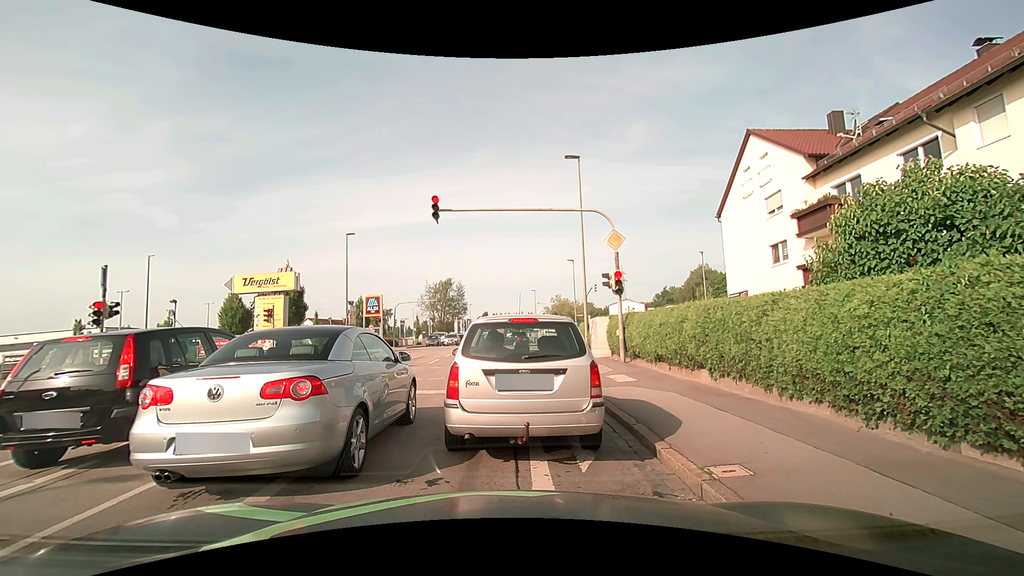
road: tertiary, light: Day
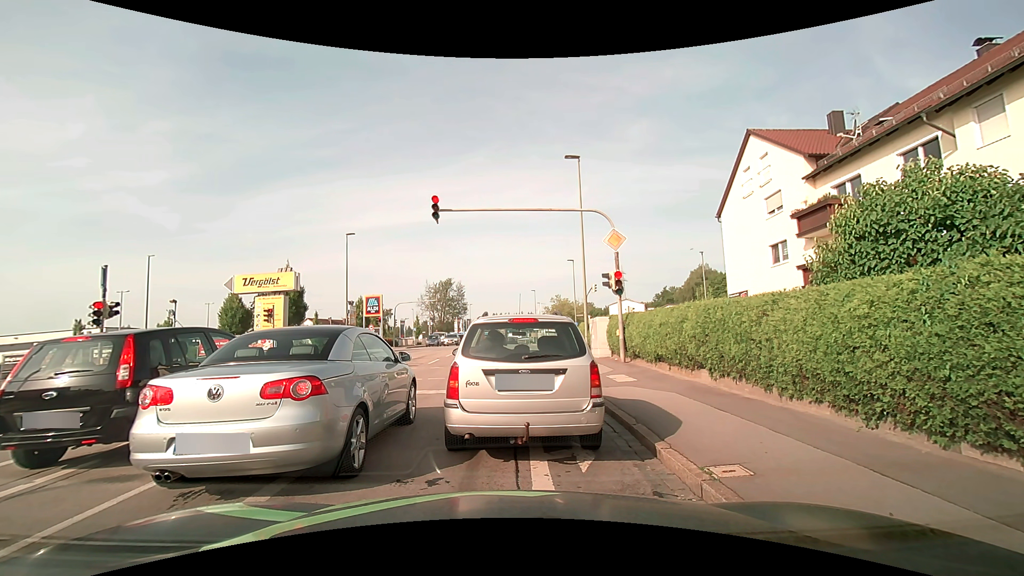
(0.0, 0.0) m; 0°
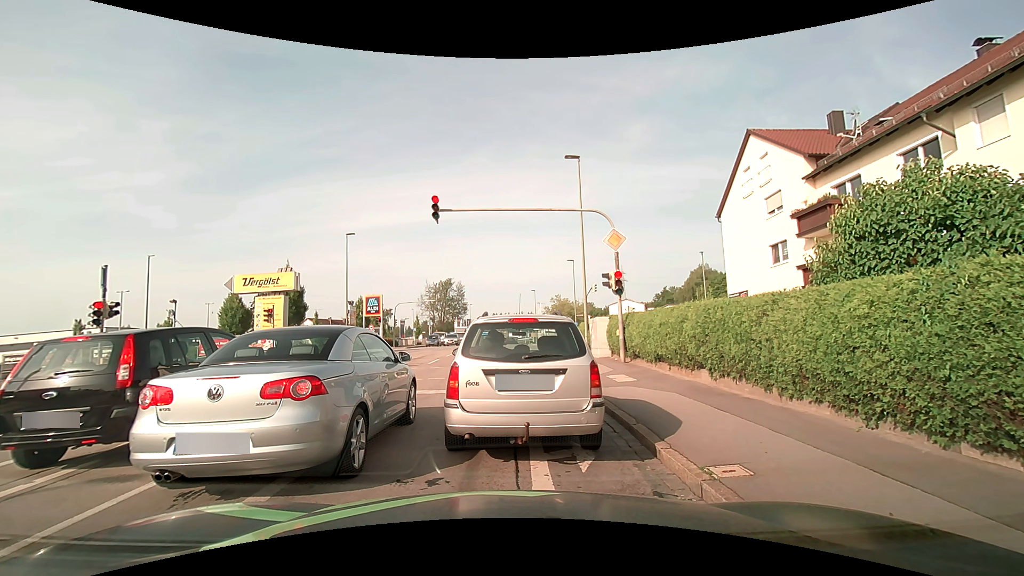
(0.0, 0.0) m; 0°
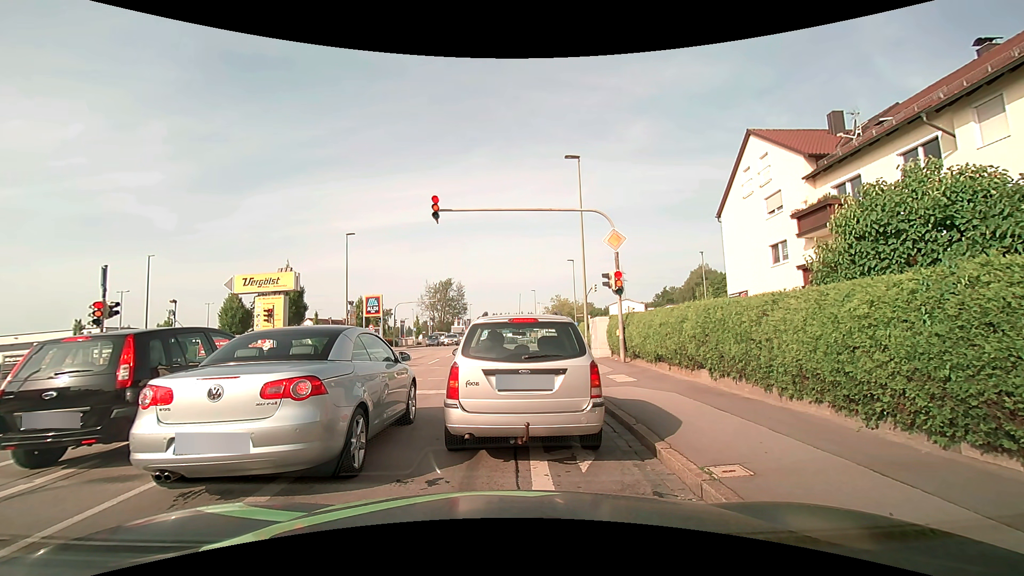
(0.0, 0.0) m; 0°
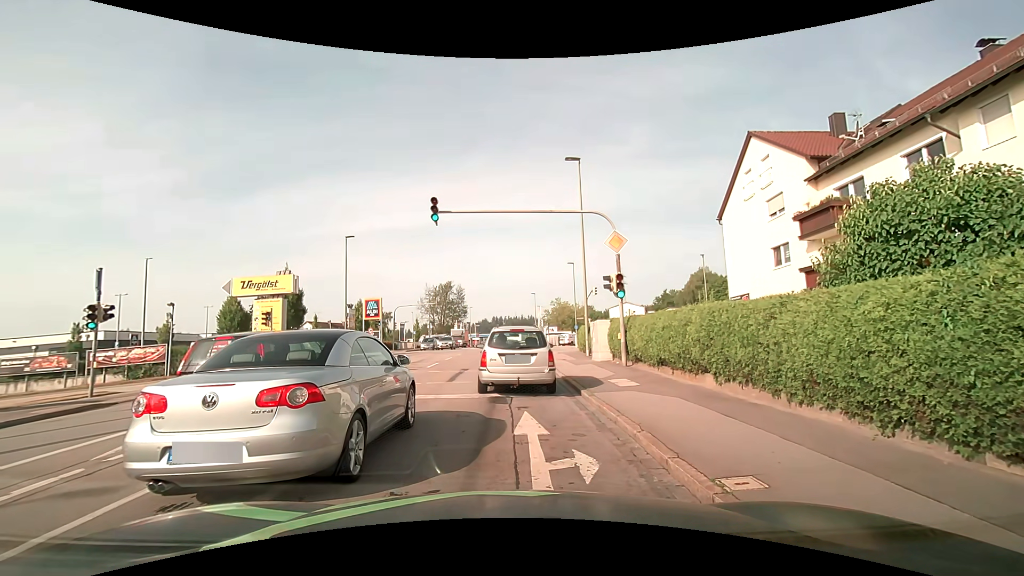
(0.0, +0.3) m; 0°
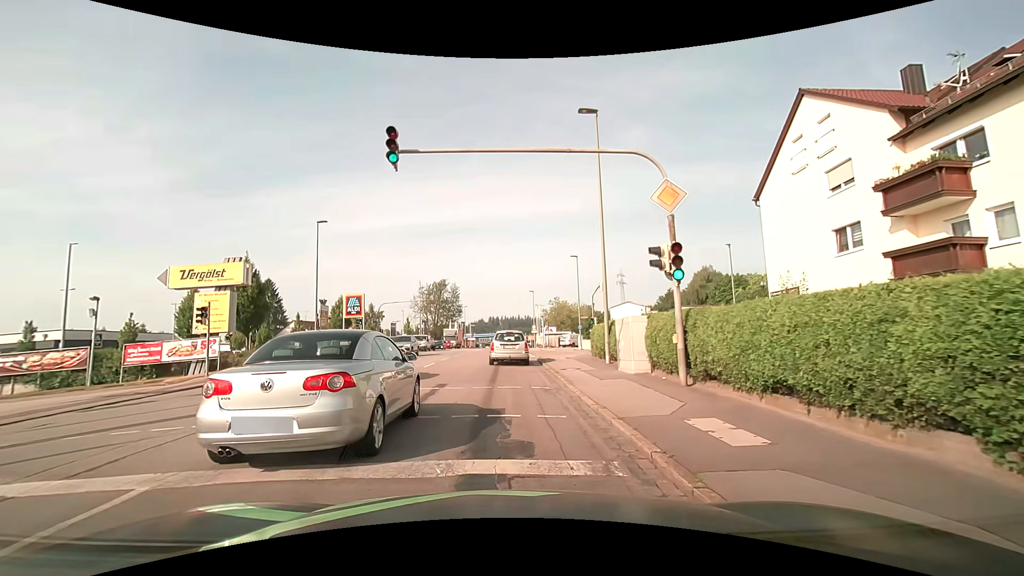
(0.0, +6.2) m; +1°
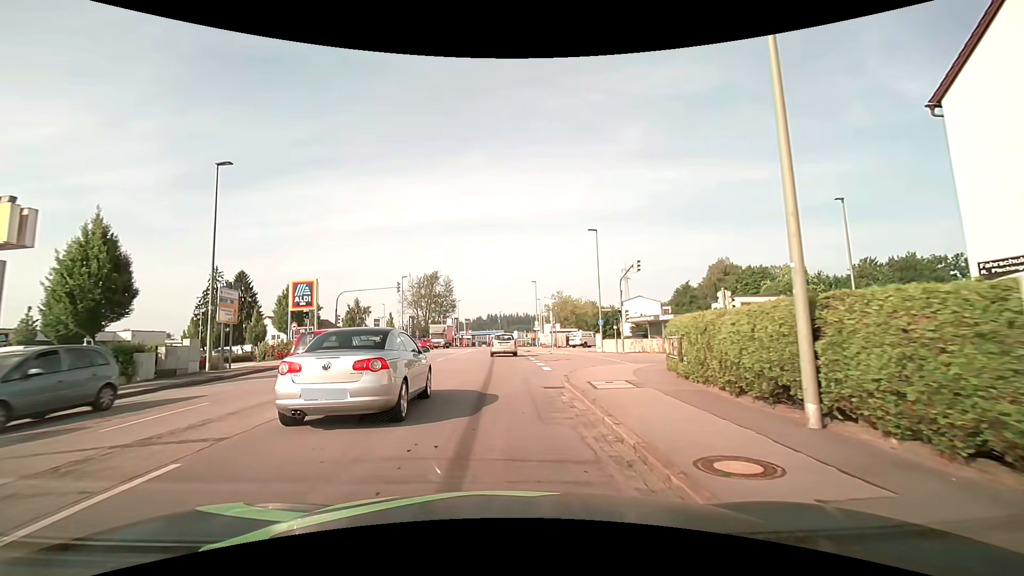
(+0.1, +13.2) m; 0°
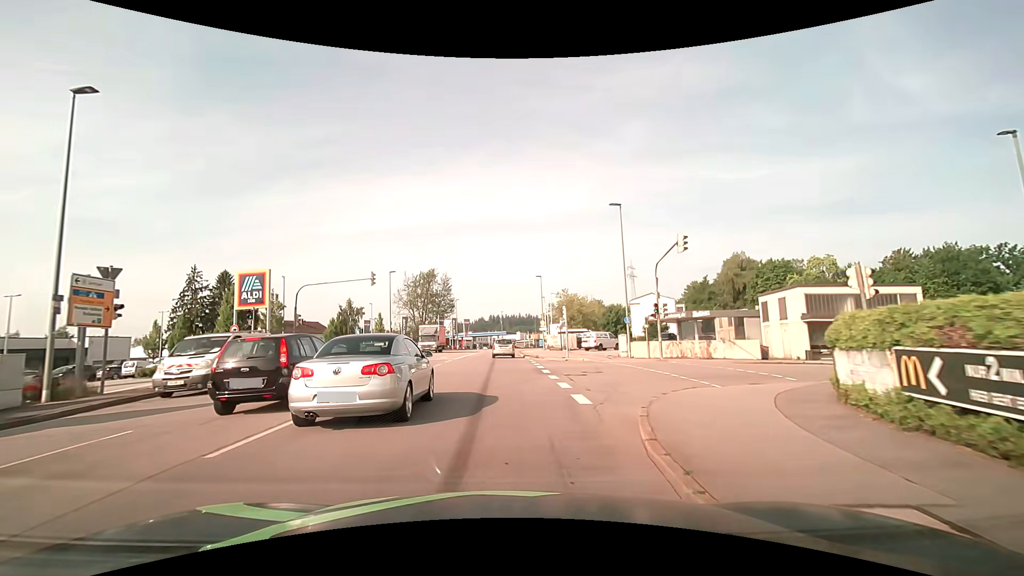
(0.0, +8.6) m; -1°
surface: asphalt
(0, +10) (0, +20) (0, +30) (0, +40) (0, +50) (0, +60) (+1, +70) (+1, +80) (+2, +90) (+3, +100) m
